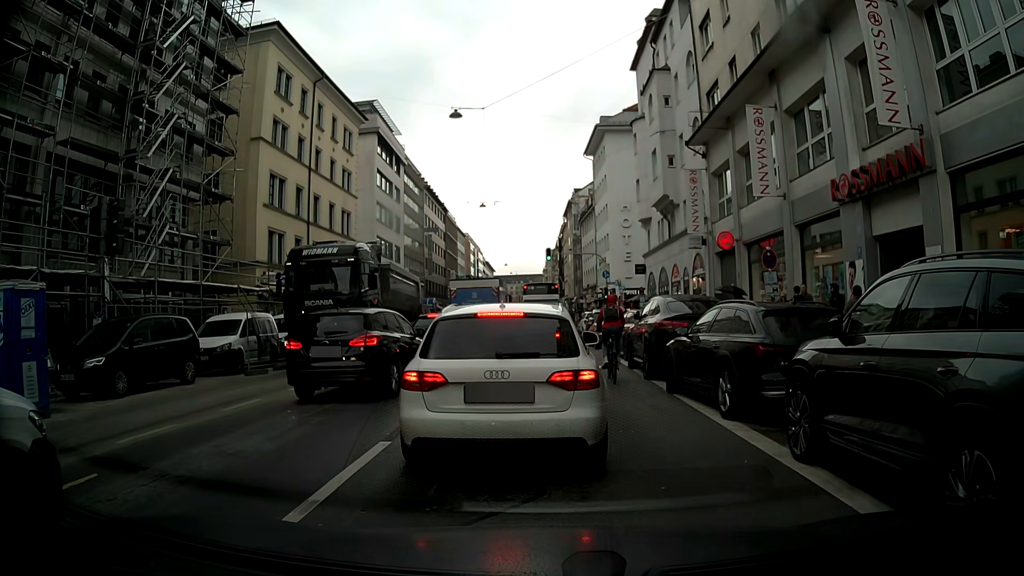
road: secondary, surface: asphalt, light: Day
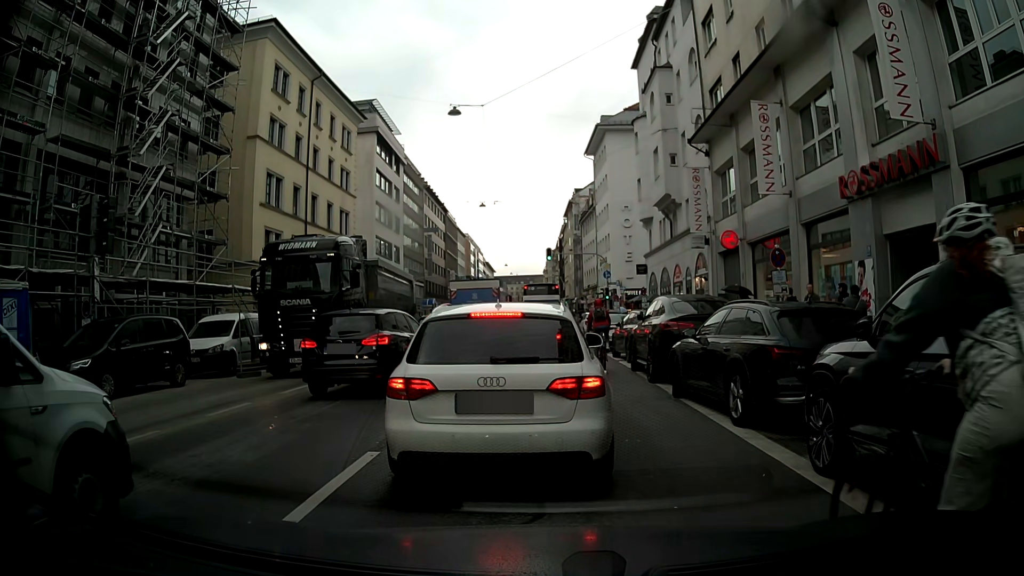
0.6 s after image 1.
(0.0, +0.5) m; 0°
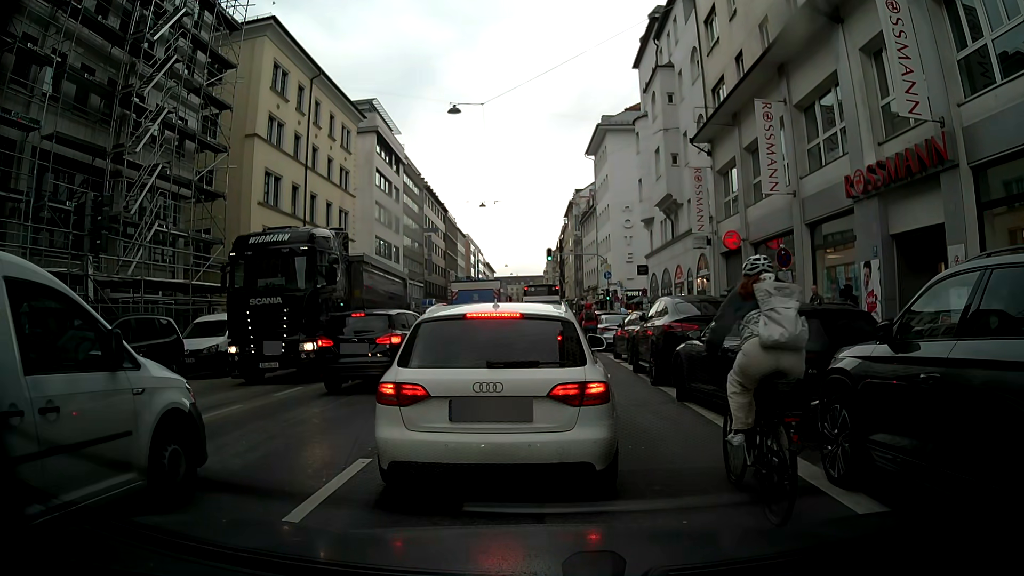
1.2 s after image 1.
(0.0, +0.3) m; 0°
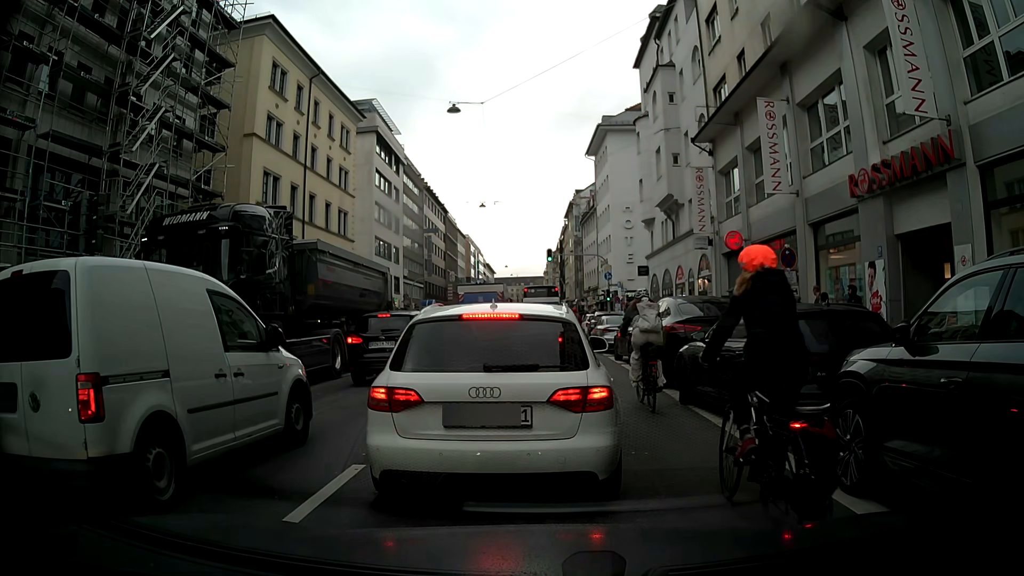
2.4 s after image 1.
(0.0, +0.3) m; 0°
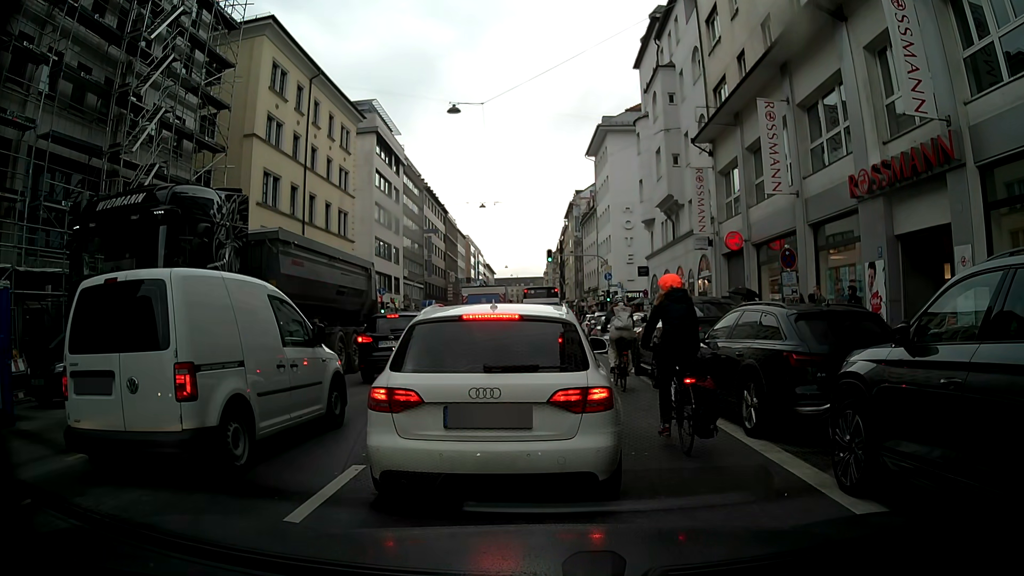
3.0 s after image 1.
(0.0, 0.0) m; 0°
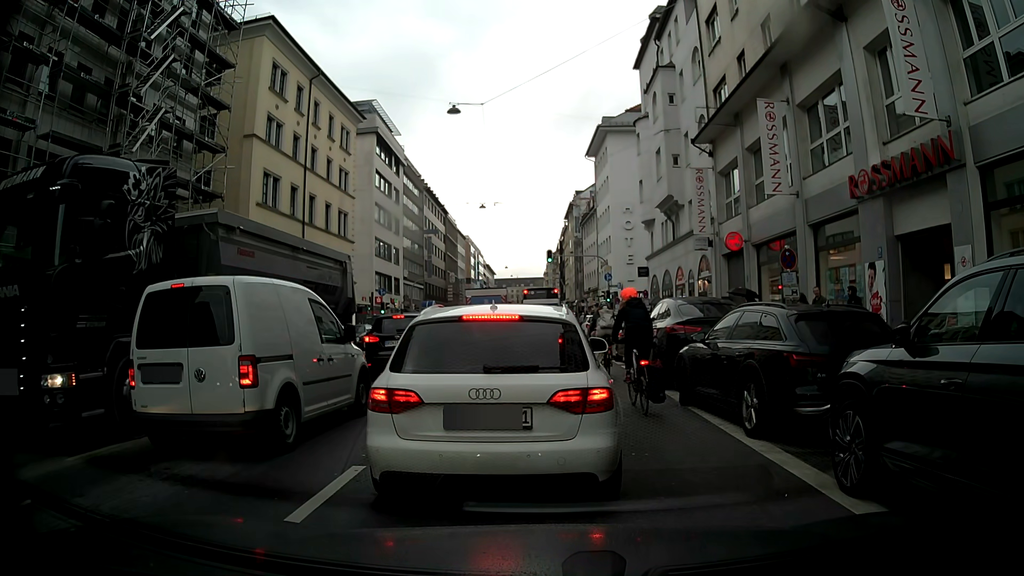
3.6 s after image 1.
(0.0, 0.0) m; 0°
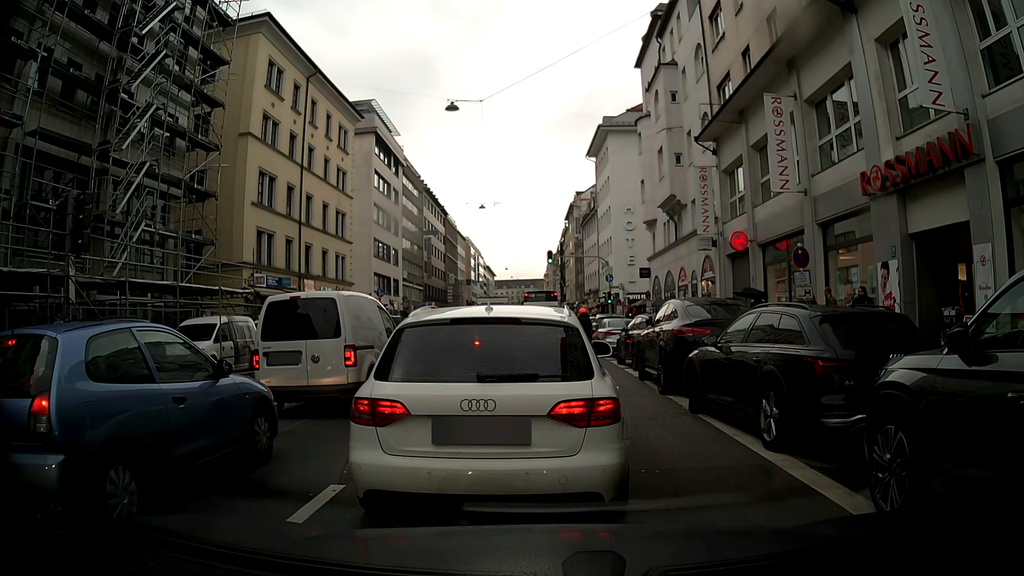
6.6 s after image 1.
(0.0, +0.7) m; 0°
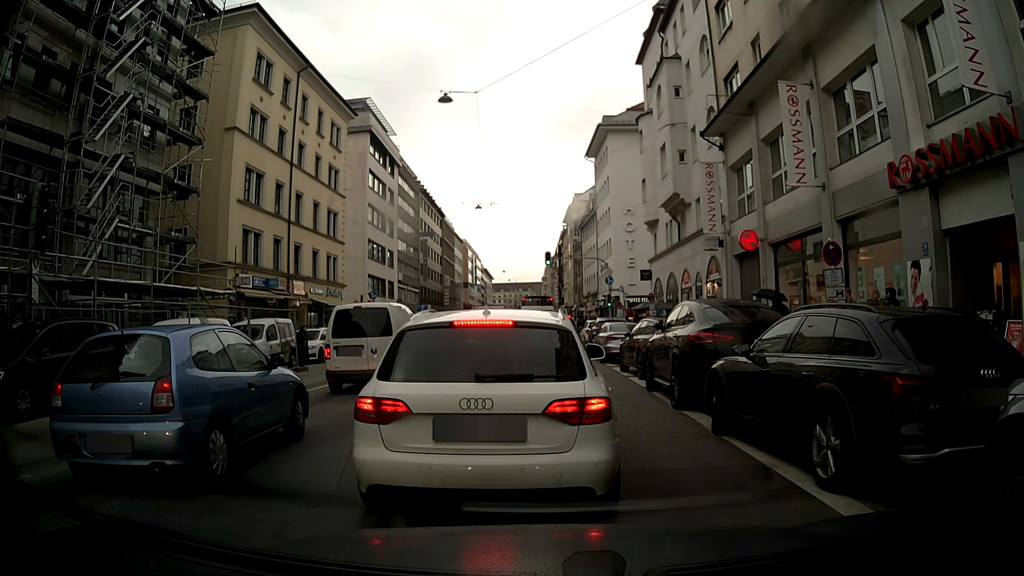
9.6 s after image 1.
(0.0, +1.5) m; 0°
